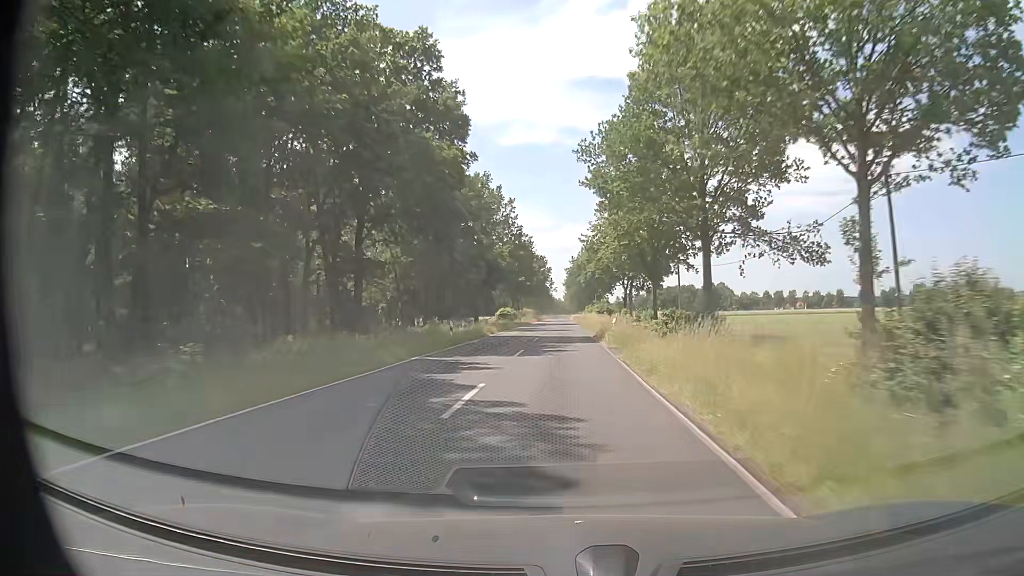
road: secondary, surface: asphalt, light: Day
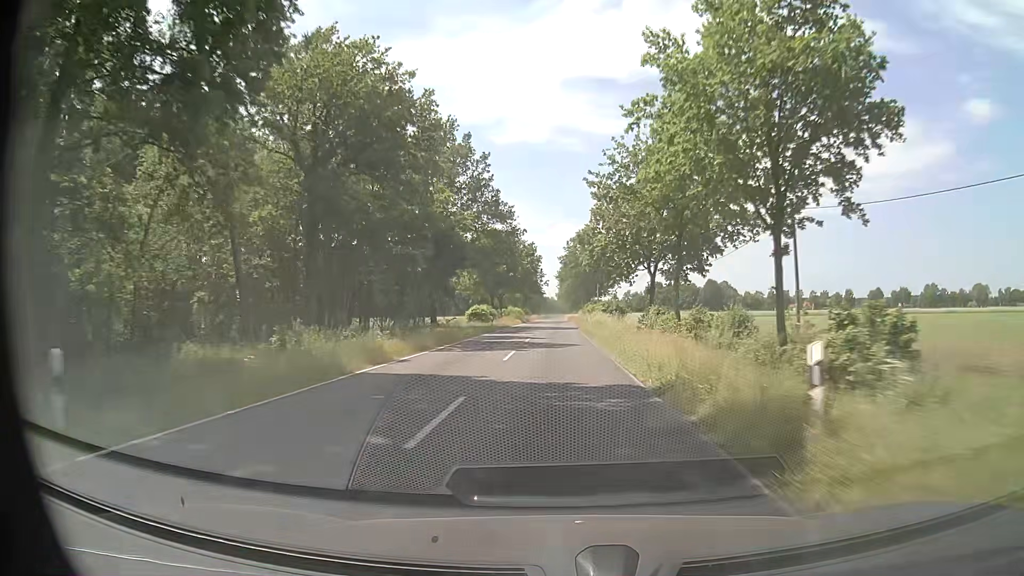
(0.0, +26.1) m; 0°
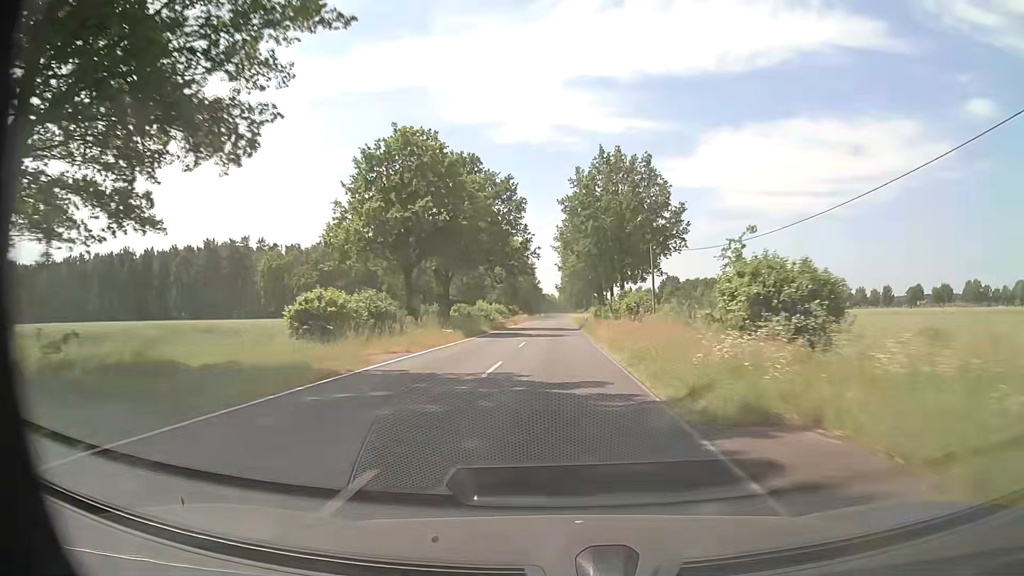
(0.0, +53.3) m; 0°
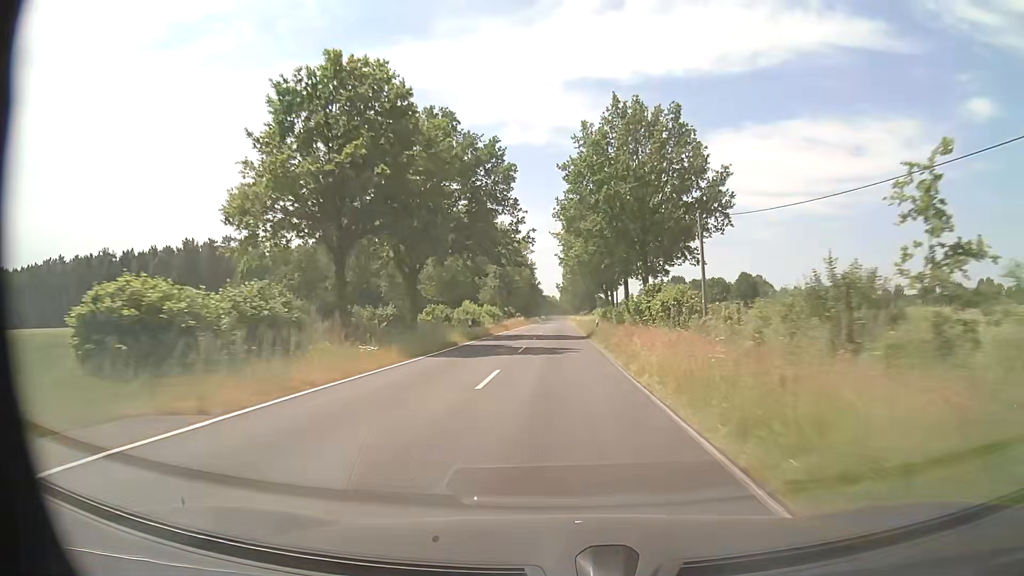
(0.0, +13.4) m; 0°
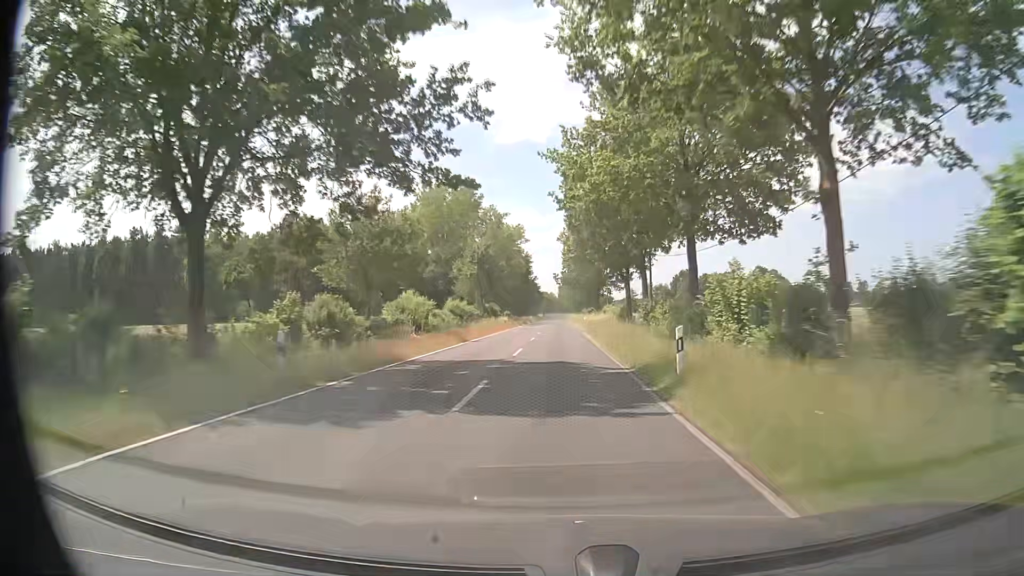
(-0.1, +27.0) m; 0°
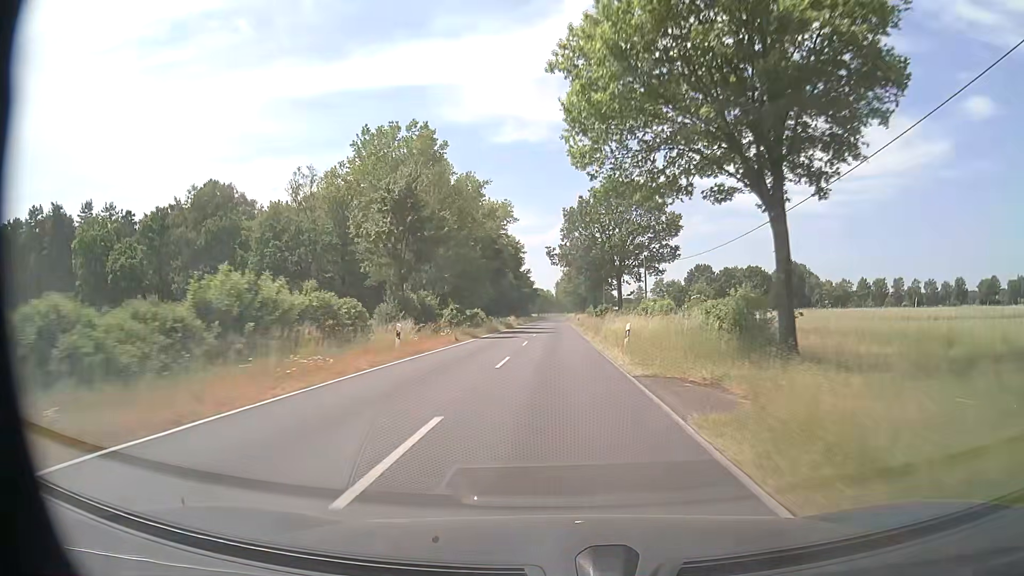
(+0.1, +40.9) m; 0°
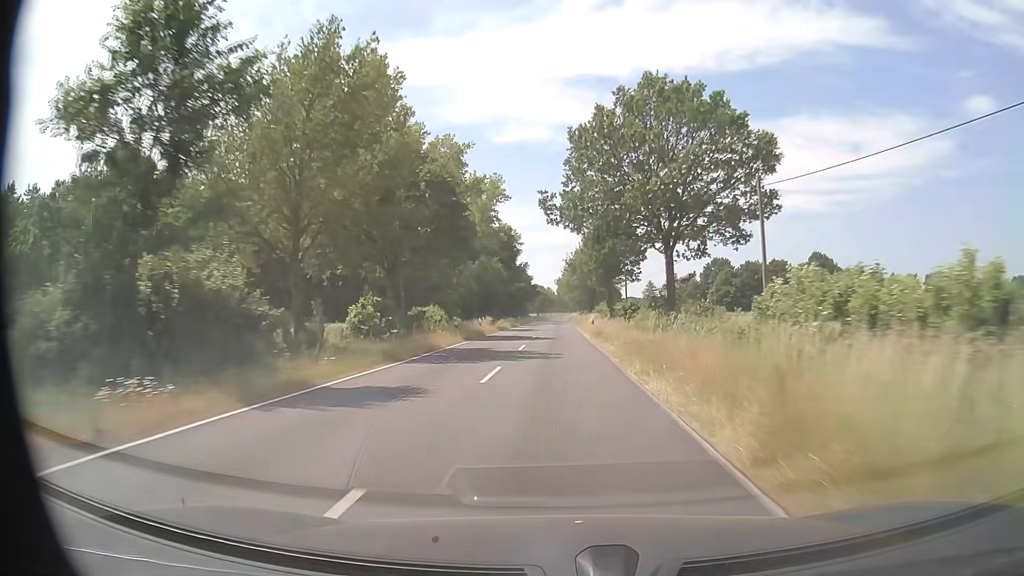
(-0.1, +27.8) m; 0°
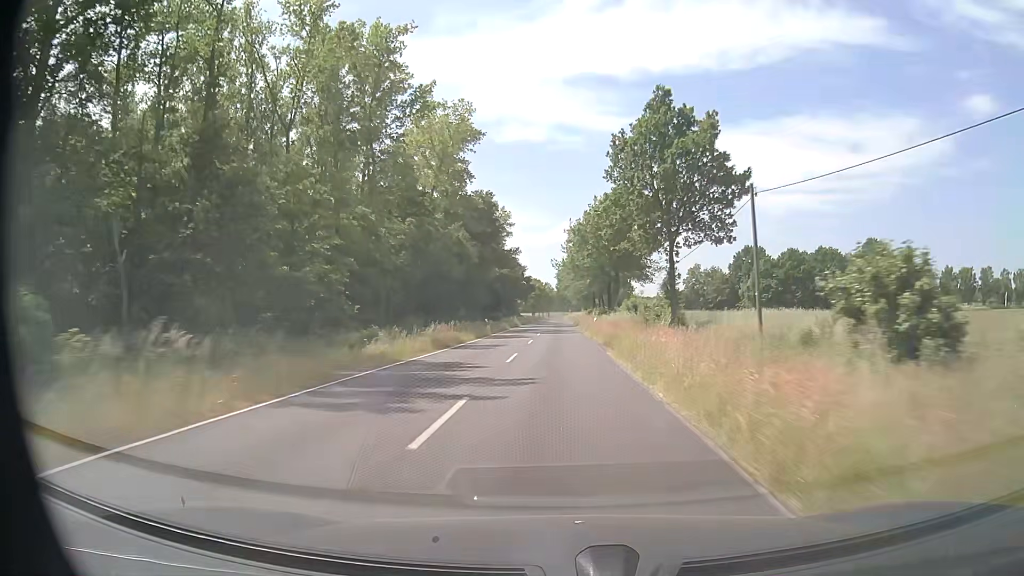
(0.0, +42.6) m; 0°
(0, +10) (0, +20) (0, +30) (0, +40) (0, +50) (0, +60) (0, +70) (0, +80) (0, +90) (0, +100) m
